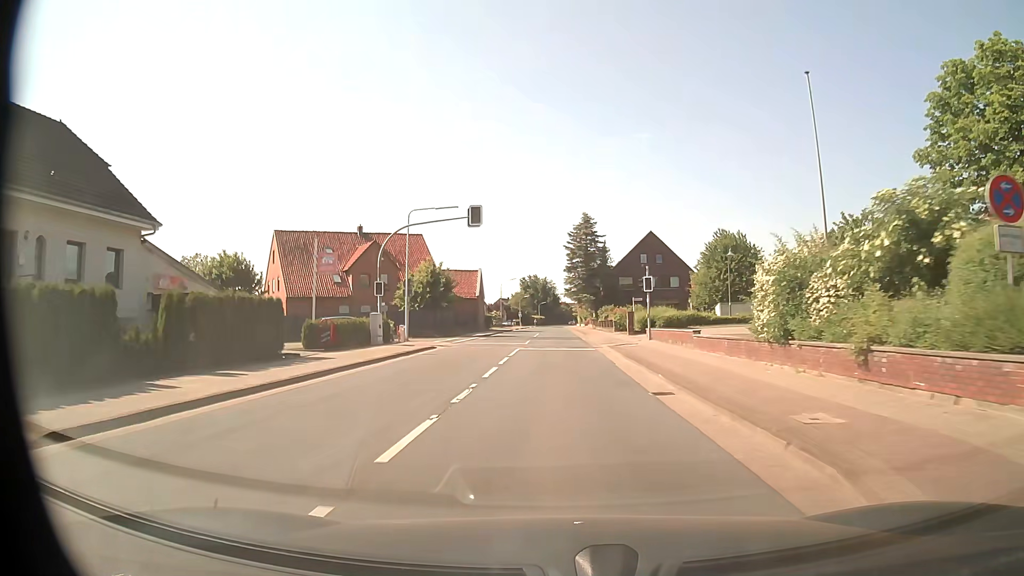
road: secondary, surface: asphalt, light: Day
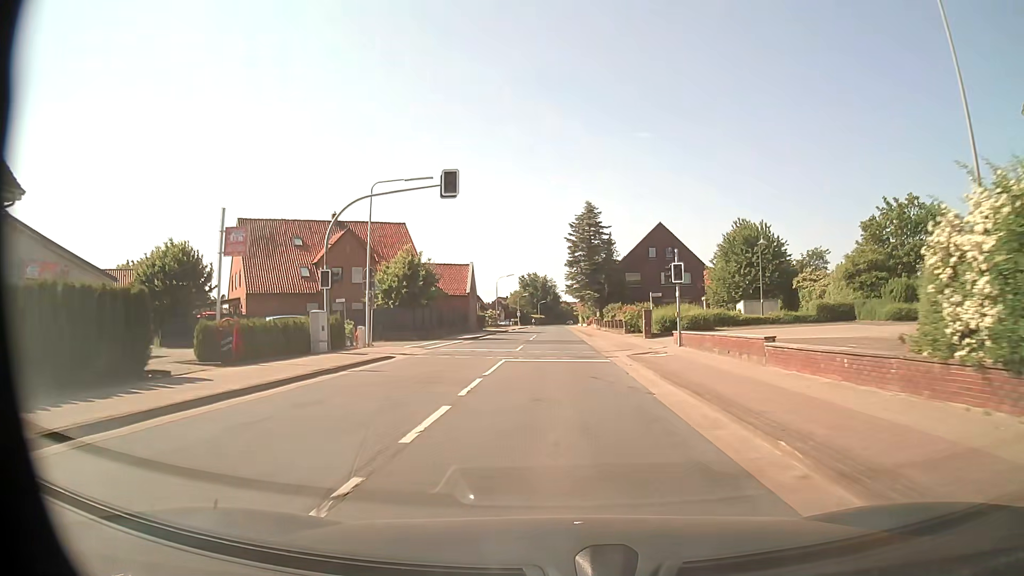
(0.0, +8.1) m; 0°
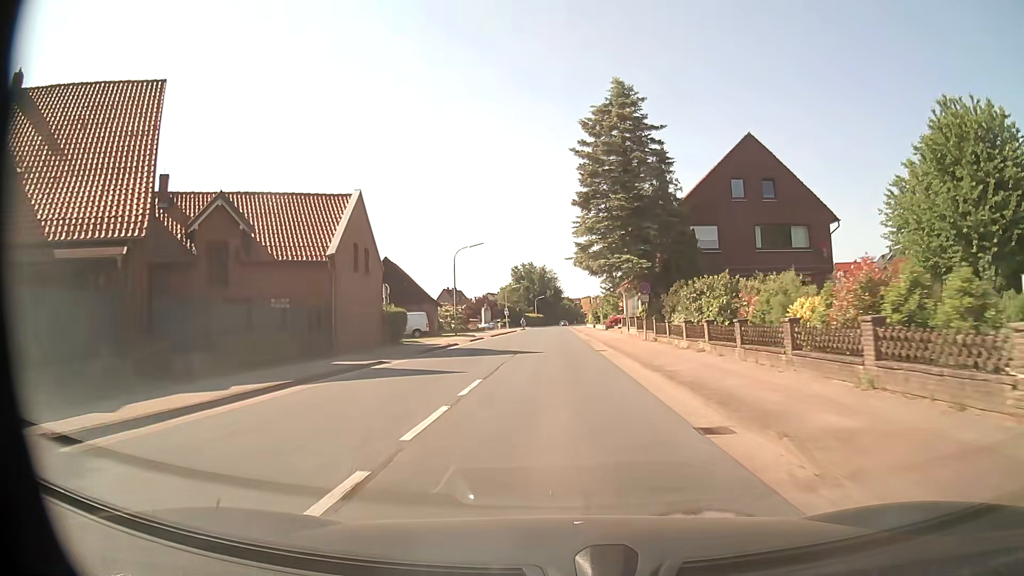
(-0.2, +40.4) m; 0°
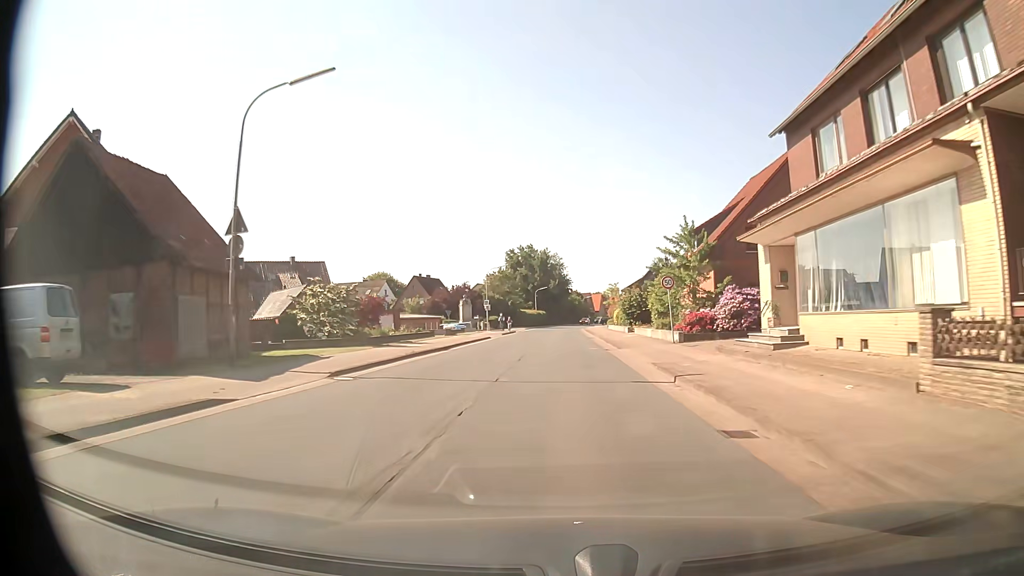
(-0.5, +40.6) m; -2°
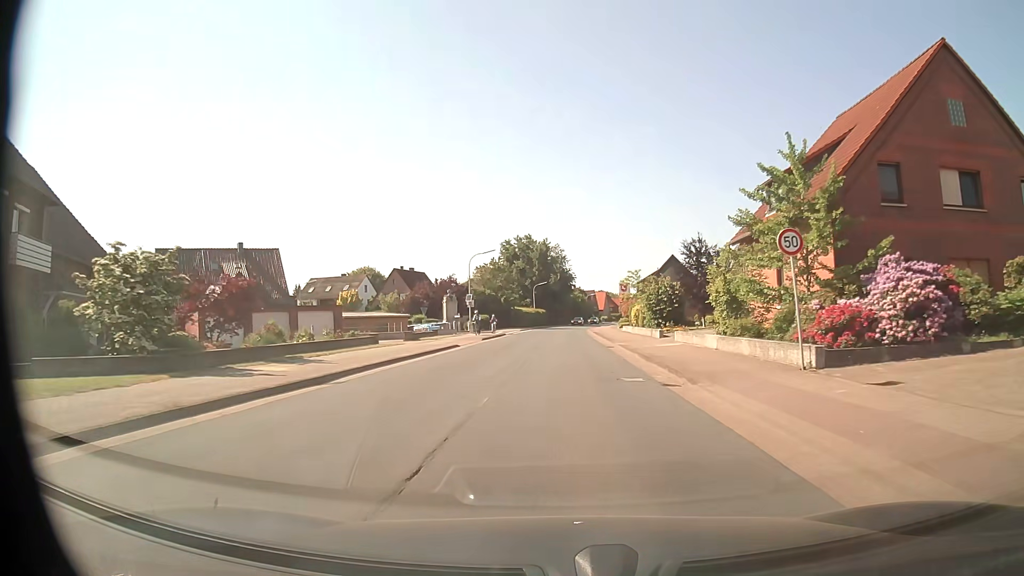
(+0.2, +16.3) m; +1°
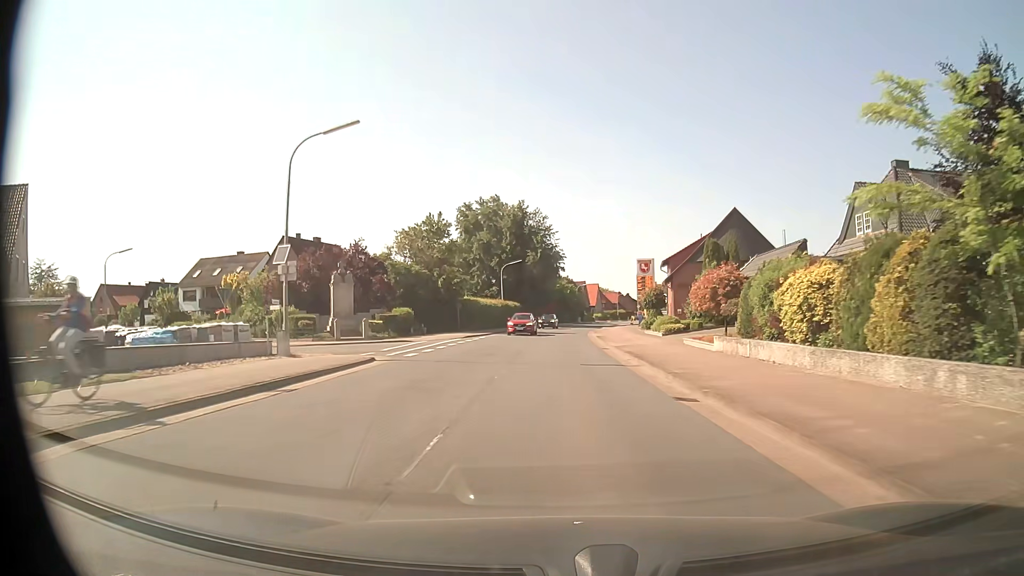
(+0.3, +40.5) m; +1°
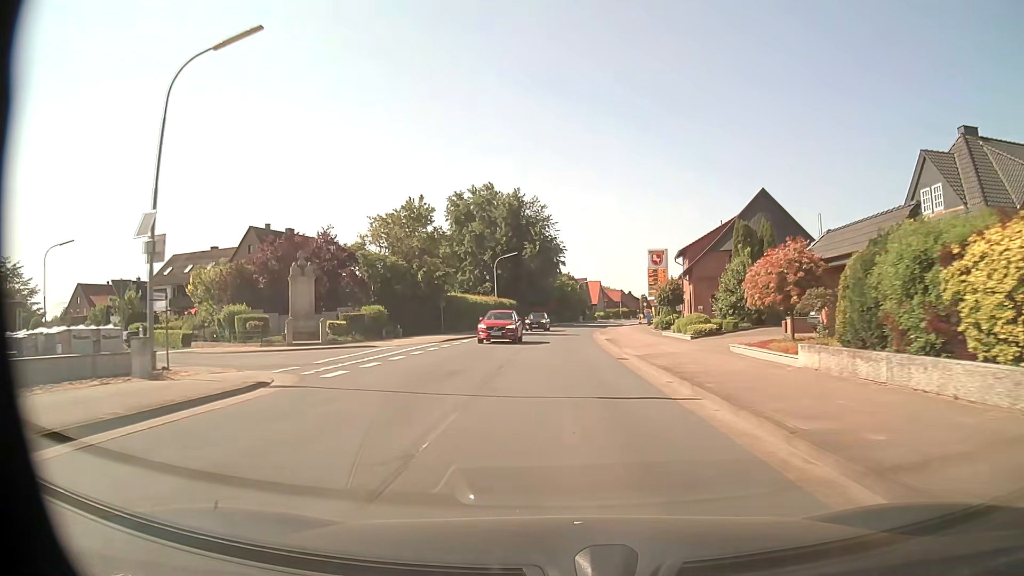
(0.0, +8.1) m; 0°
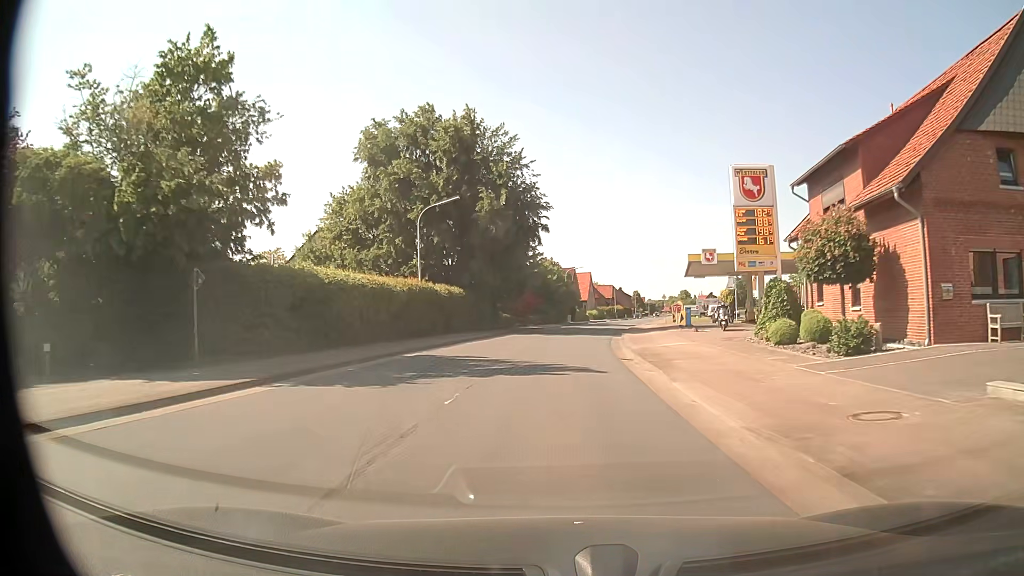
(+0.2, +32.4) m; +1°
(0, +10) (0, +20) (+1, +30) (+1, +40) (+3, +50) (+4, +60) (+6, +70) (+8, +79) (+9, +89) (+11, +99) m
